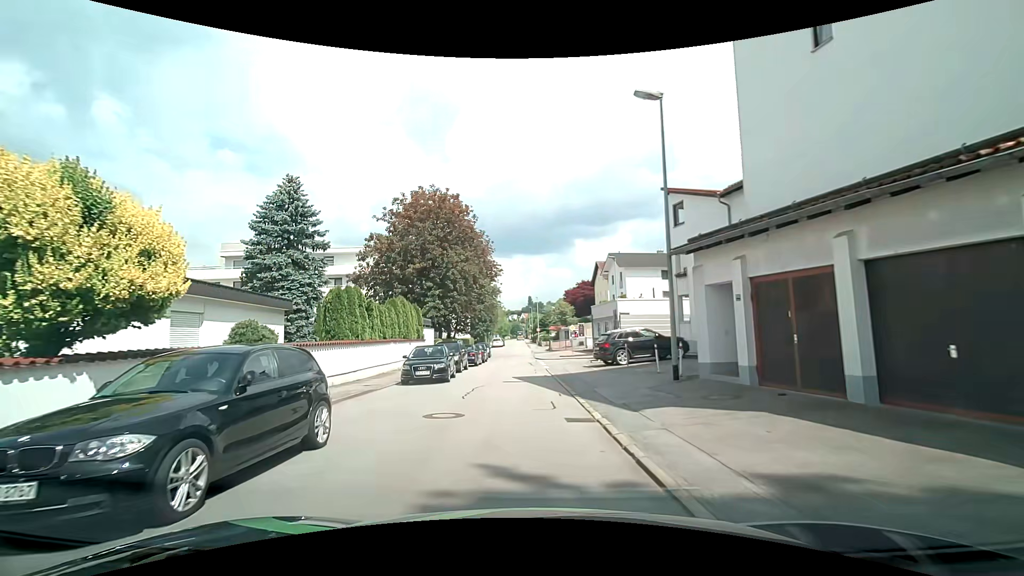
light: Day
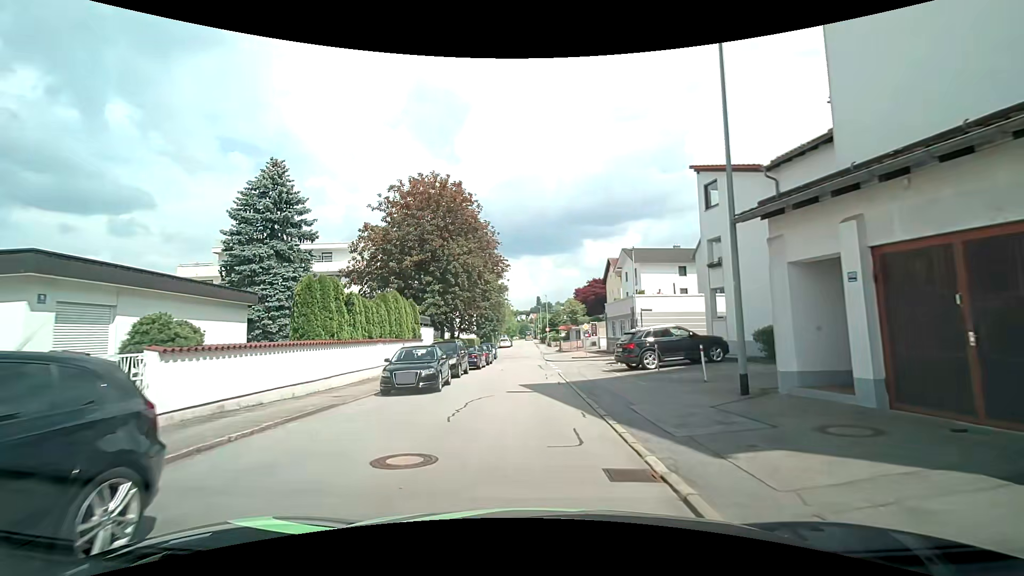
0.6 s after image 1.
(0.0, +3.7) m; 0°
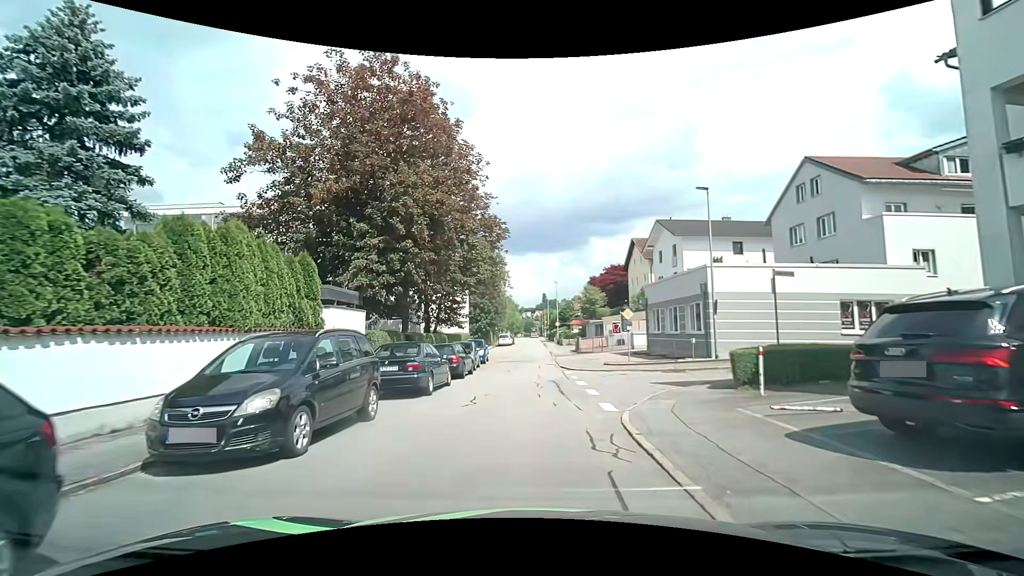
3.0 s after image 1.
(-0.2, +15.2) m; -2°
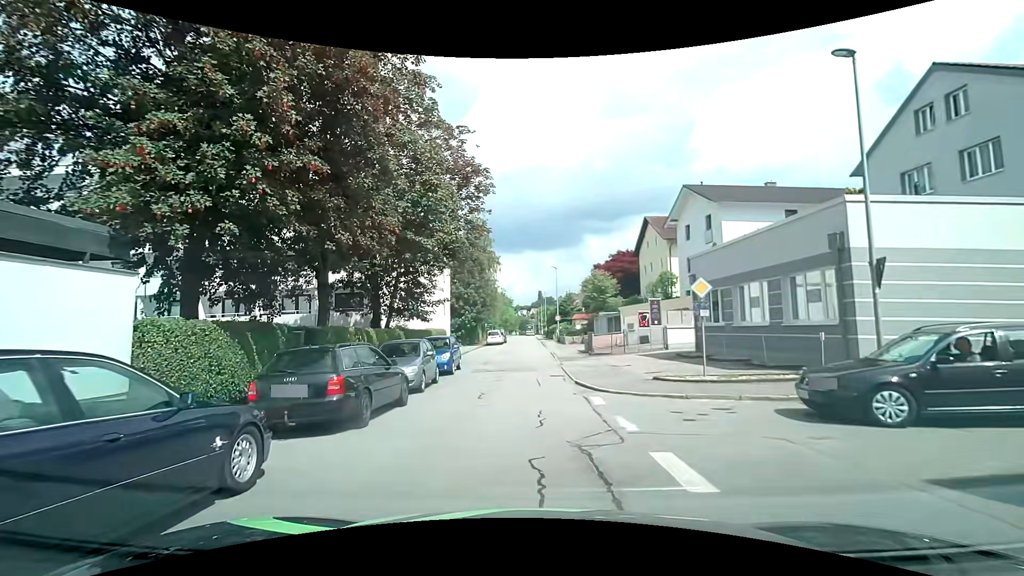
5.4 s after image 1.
(+0.1, +10.8) m; +1°
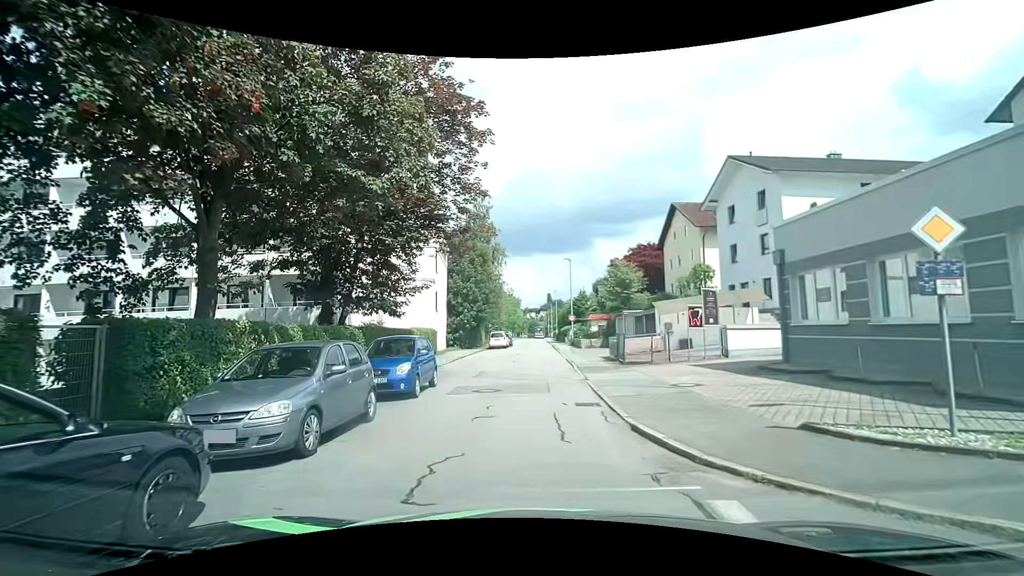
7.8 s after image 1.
(0.0, +7.5) m; -1°
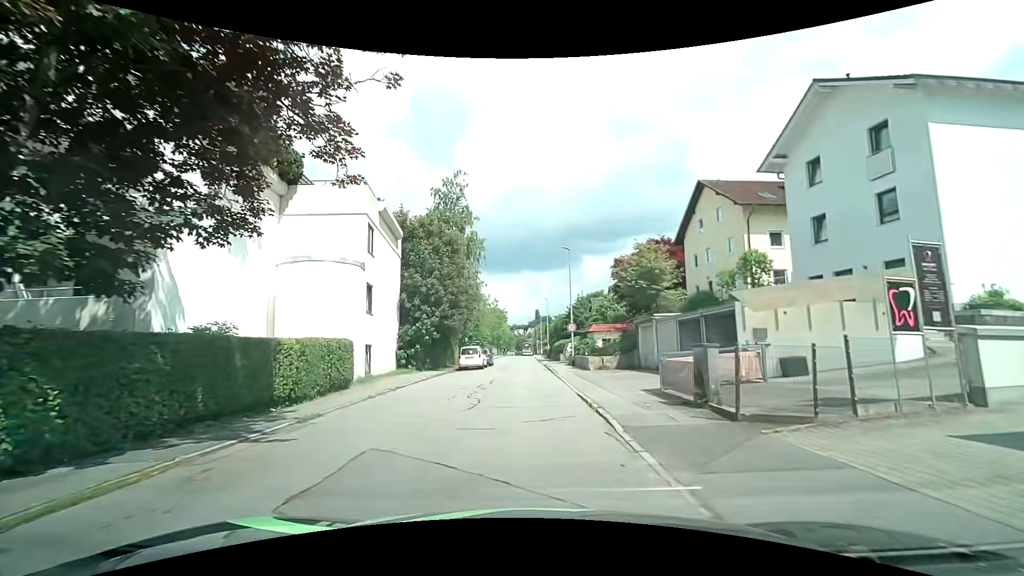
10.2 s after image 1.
(+0.2, +12.9) m; +2°
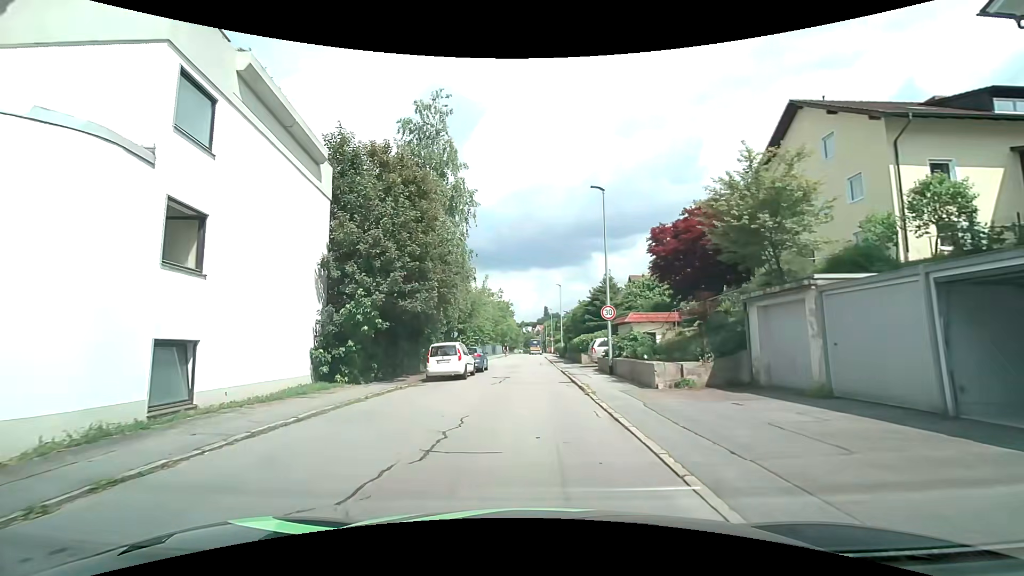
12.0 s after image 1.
(-0.2, +13.0) m; -1°
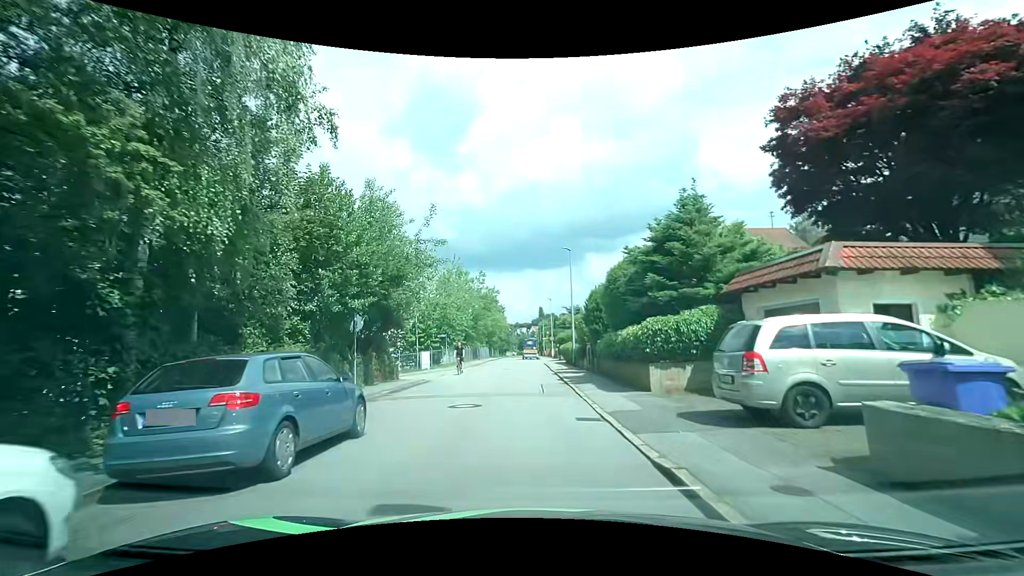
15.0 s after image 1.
(+0.1, +21.2) m; +1°
(0, +10) (0, +20) (0, +30) (0, +40) (-1, +50) (-3, +60) (-3, +70) (-4, +80) (-3, +90) (-3, +100) m
